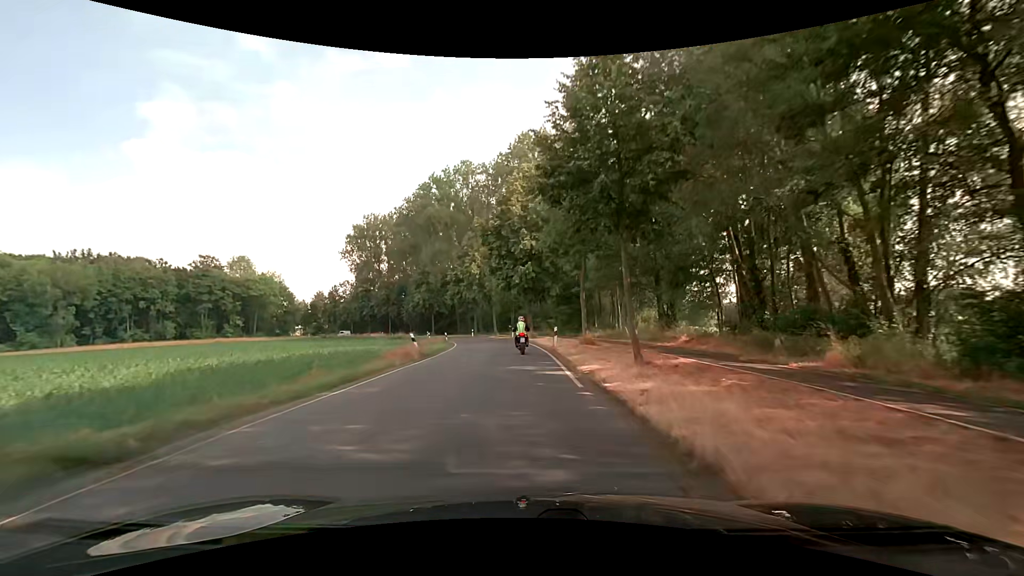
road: tertiary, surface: asphalt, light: Day
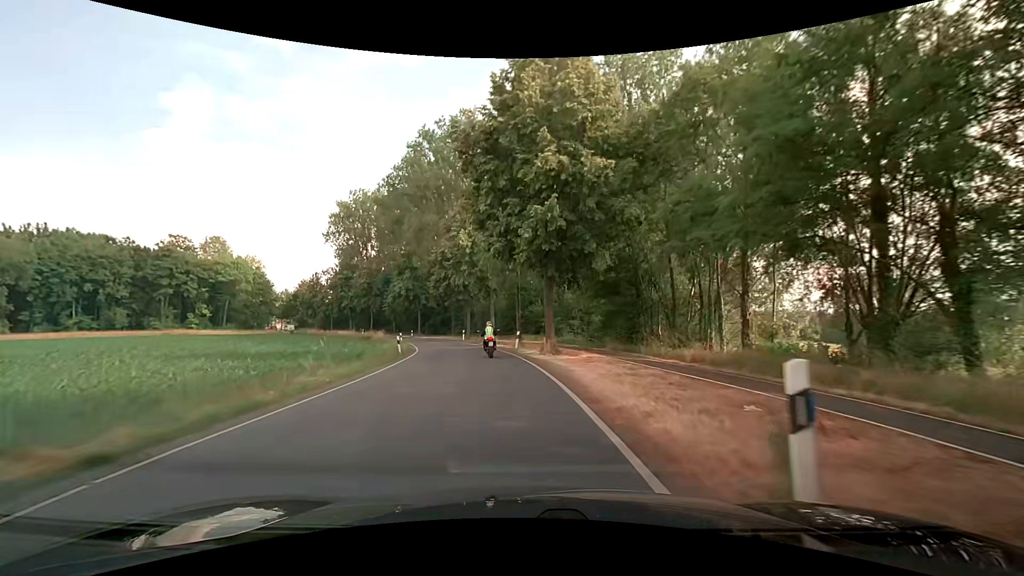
(+0.1, +22.1) m; -1°
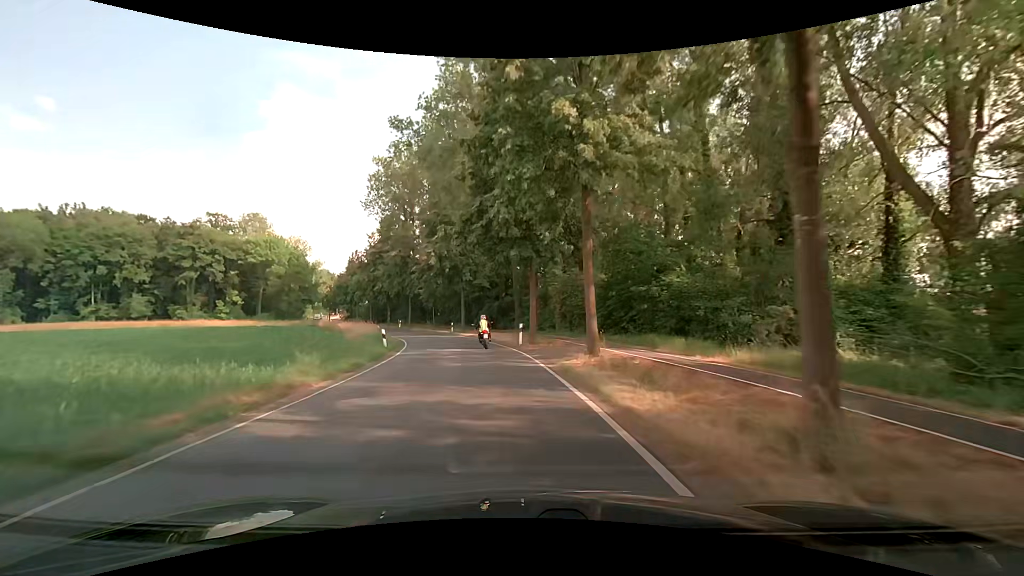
(-2.0, +29.6) m; -9°
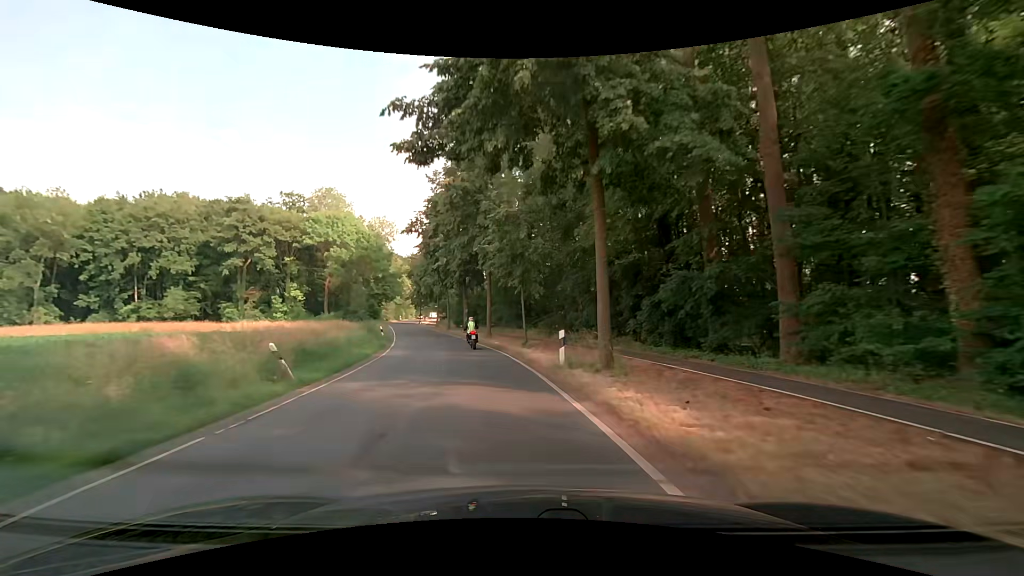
(-4.3, +37.4) m; -14°
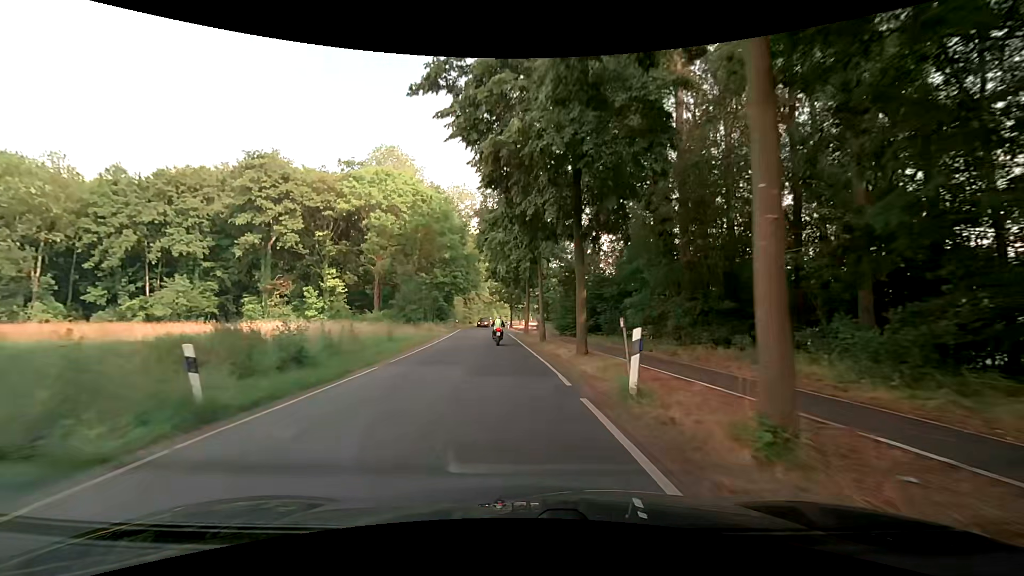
(-3.6, +30.2) m; -12°
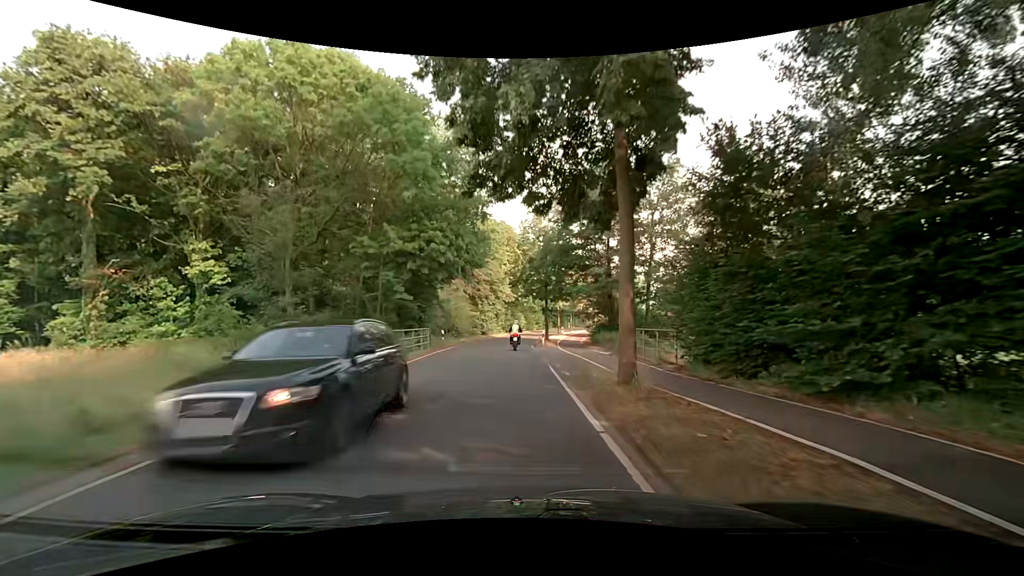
(-1.5, +30.3) m; -5°
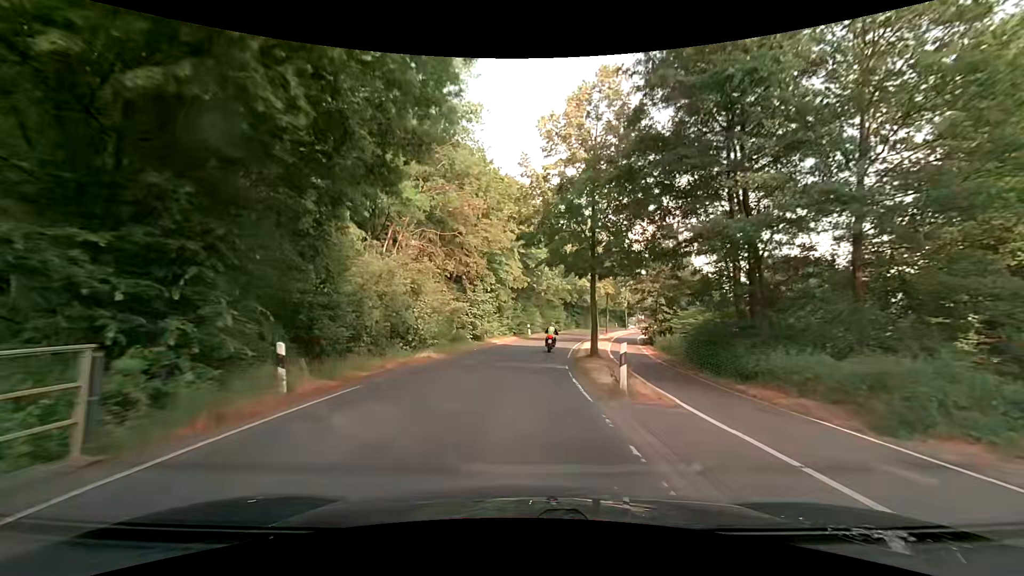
(-0.1, +22.7) m; -1°
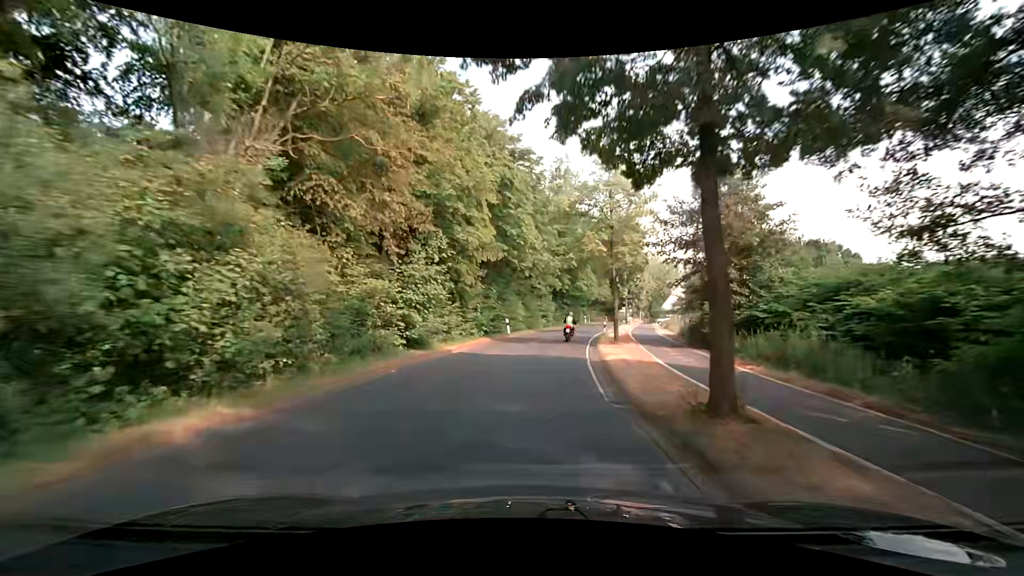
(+0.2, +15.2) m; +2°
(0, +10) (+1, +20) (+2, +30) (+4, +40) (+6, +50) (+8, +59) (+10, +69) (+13, +79) (+15, +89) (+17, +98) m
